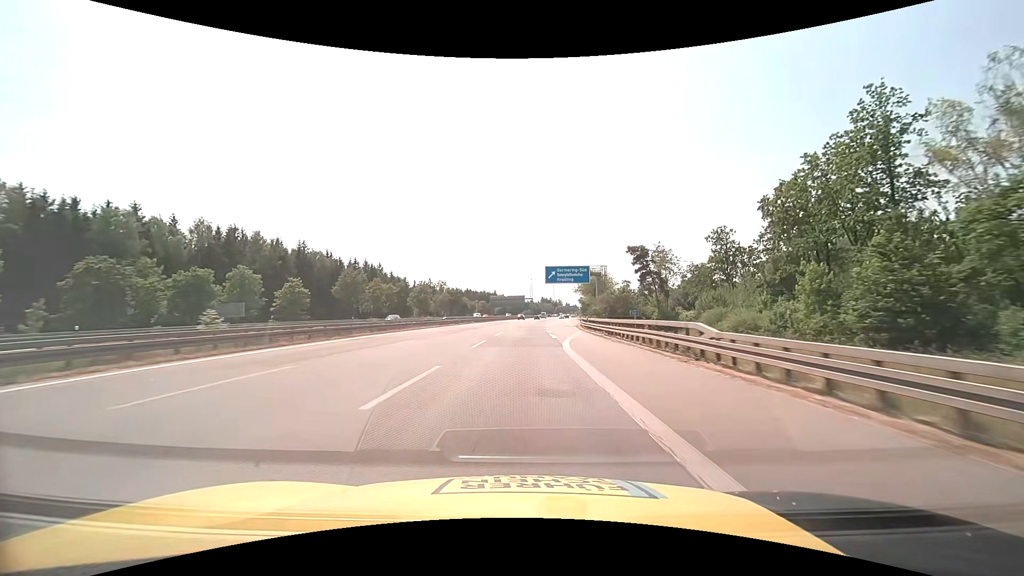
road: motorway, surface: asphalt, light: Day
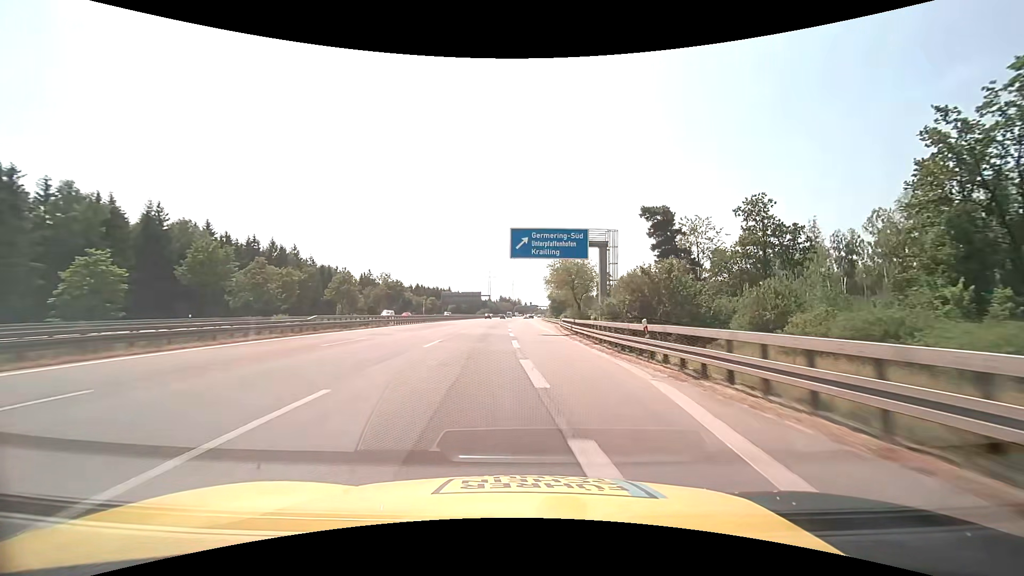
(+0.8, +31.0) m; +4°
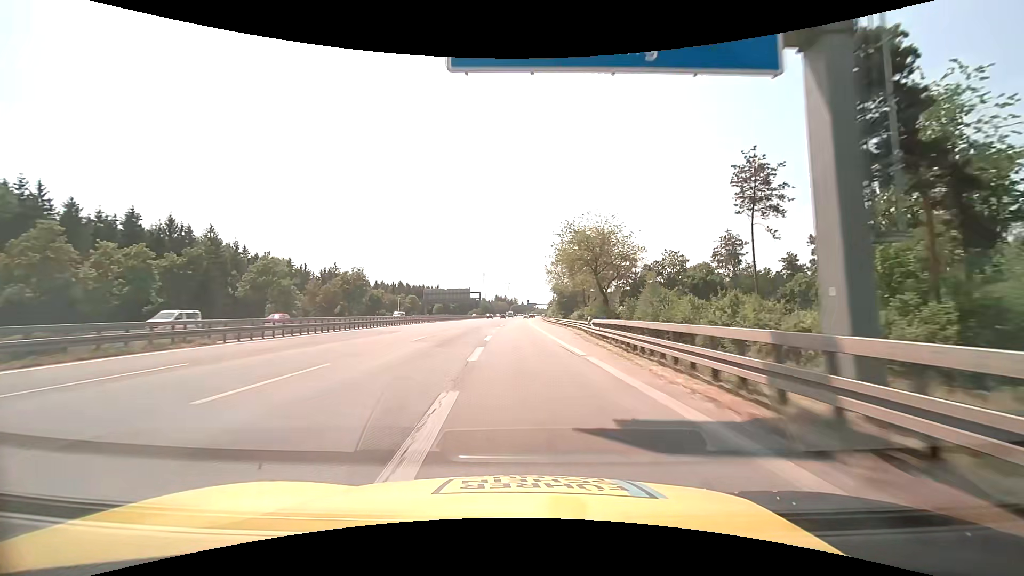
(+0.5, +31.0) m; +1°
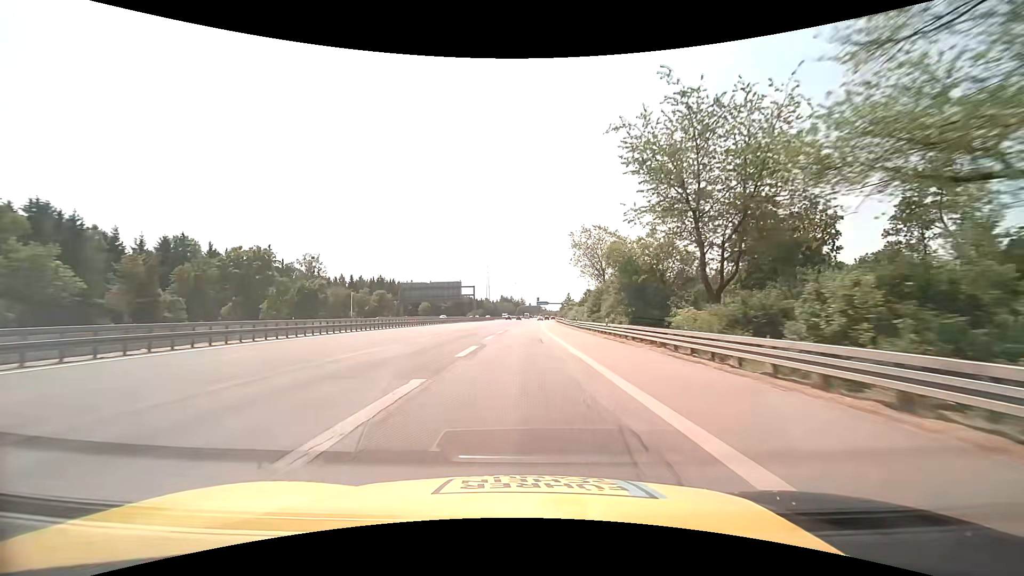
(-0.5, +46.6) m; -1°
(0, +10) (0, +20) (0, +30) (0, +40) (0, +50) (0, +60) (+1, +70) (+1, +80) (+1, +90) (+2, +100) m
